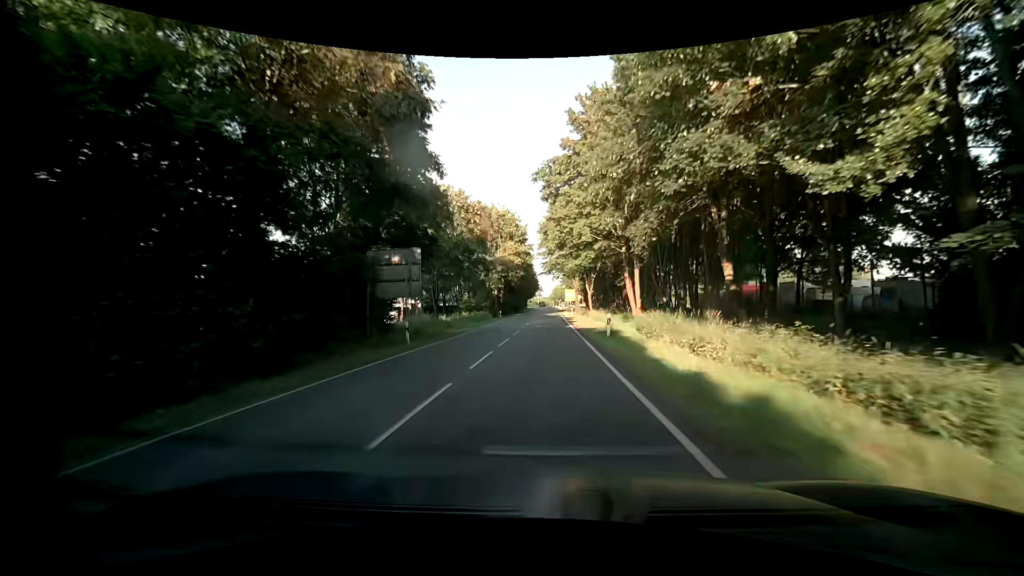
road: tertiary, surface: asphalt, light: Day
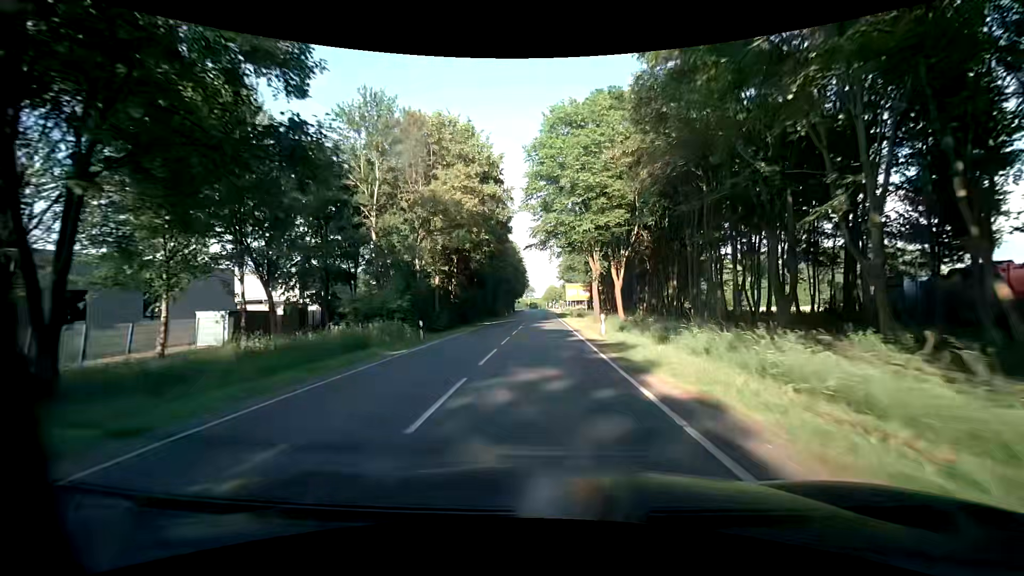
(0.0, +35.1) m; +1°
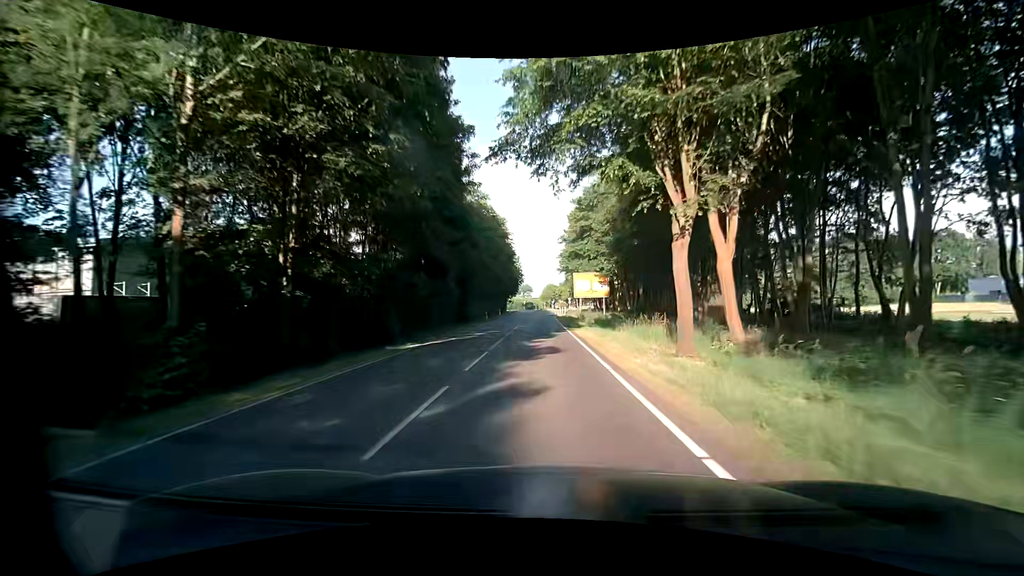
(-0.2, +24.7) m; 0°
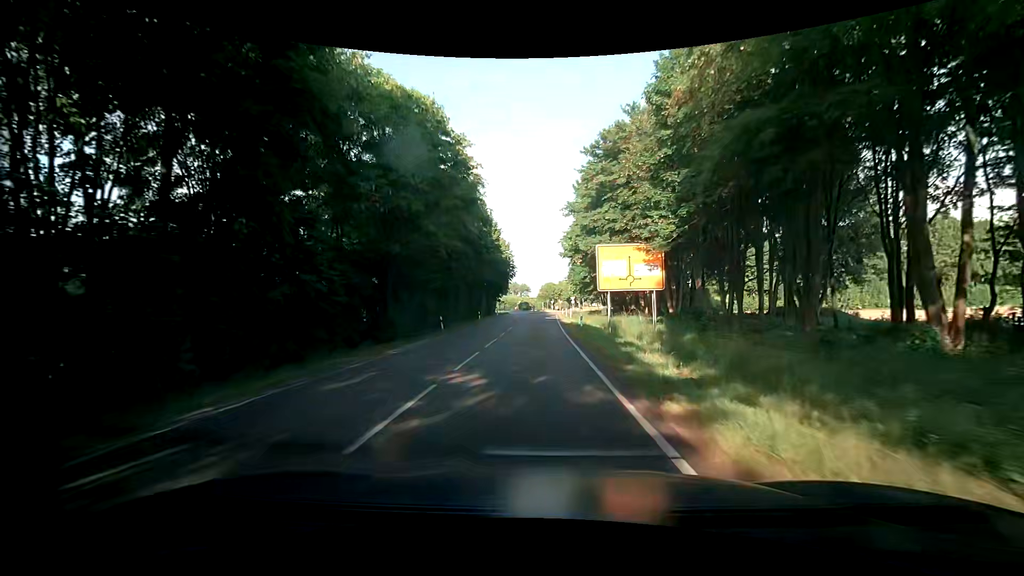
(0.0, +23.6) m; +1°
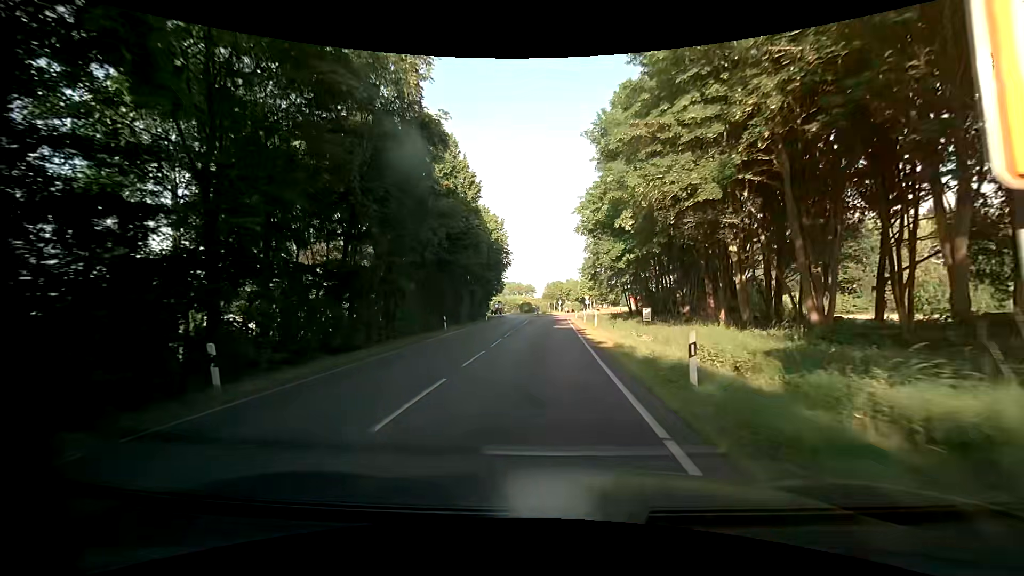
(-0.6, +23.0) m; -1°
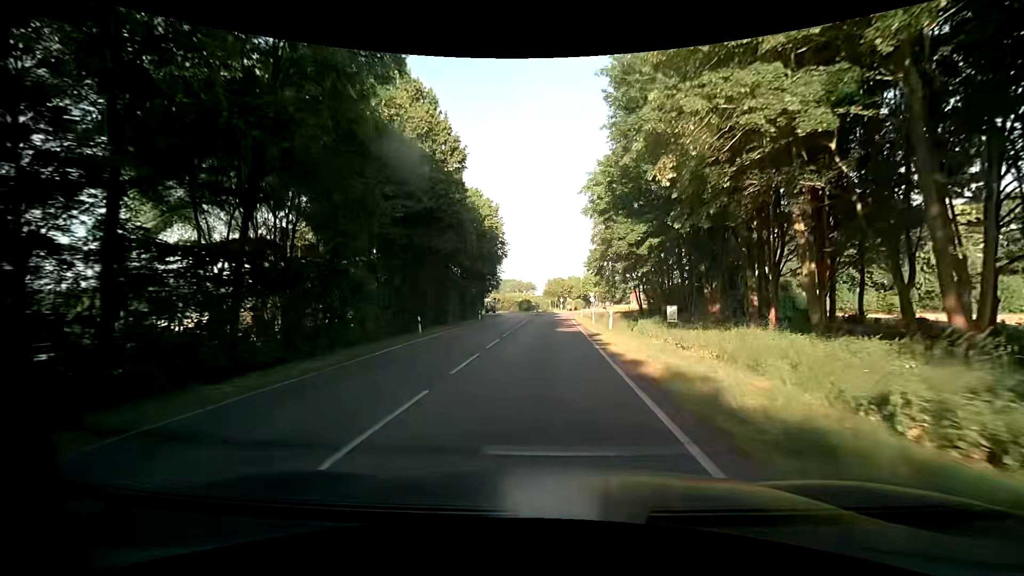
(-0.1, +7.5) m; -2°
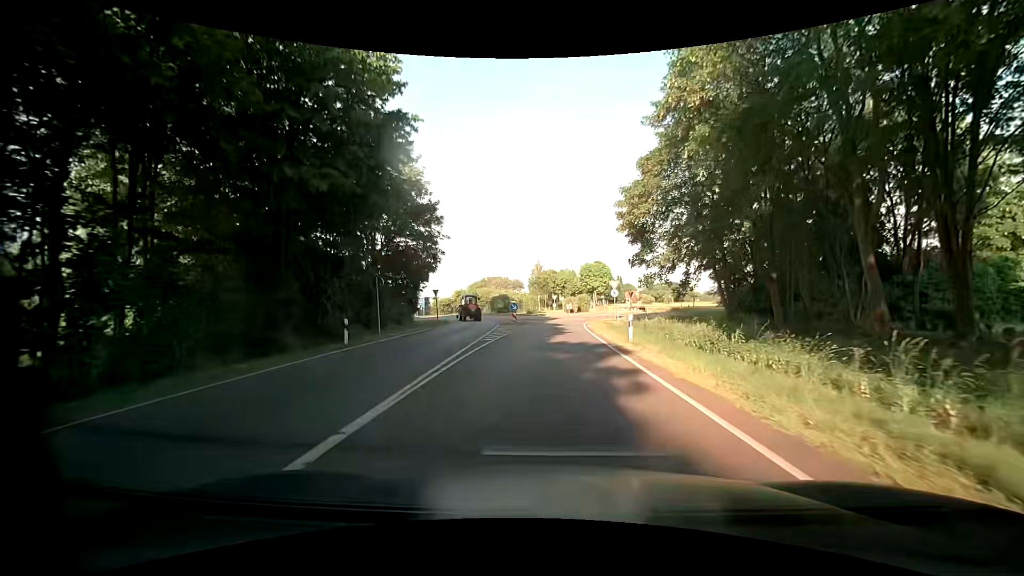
(+0.6, +34.8) m; +2°
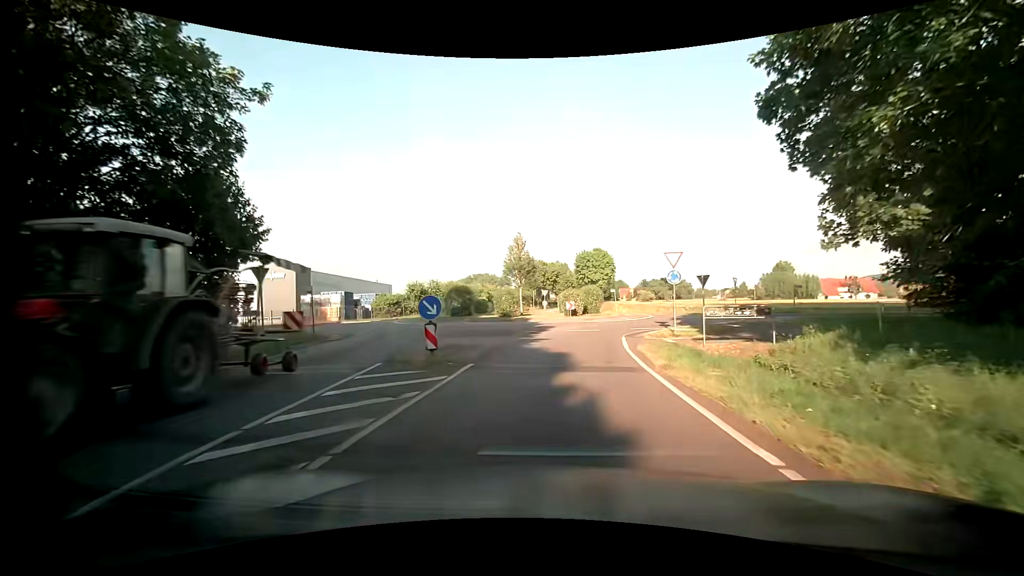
(+0.3, +23.1) m; +2°
(0, +10) (+1, +20) (+4, +29) (+9, +38) (+8, +48) (+3, +56) (+2, +66) (+3, +76) (+3, +86) (+4, +96) m
